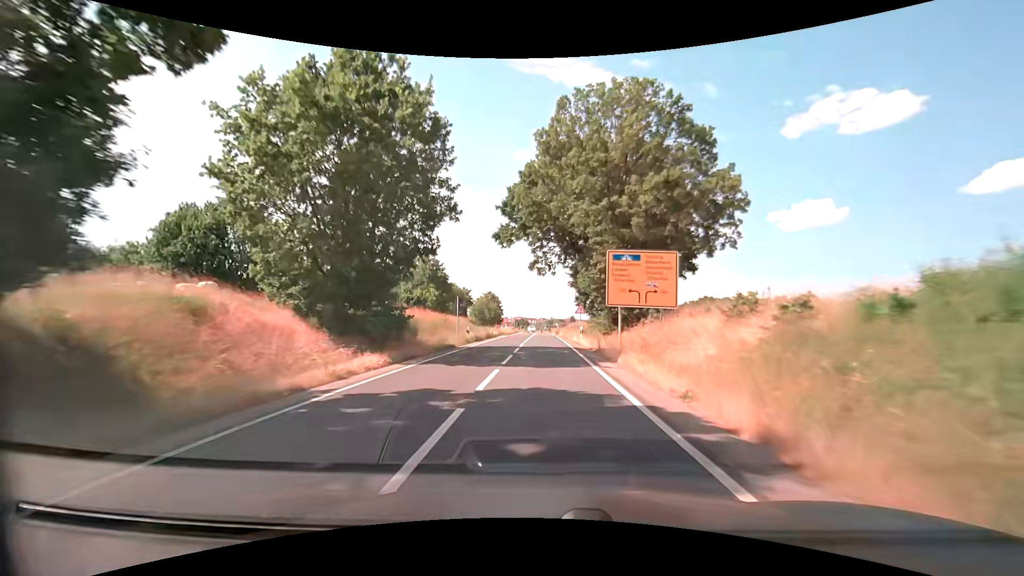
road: secondary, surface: asphalt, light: Day
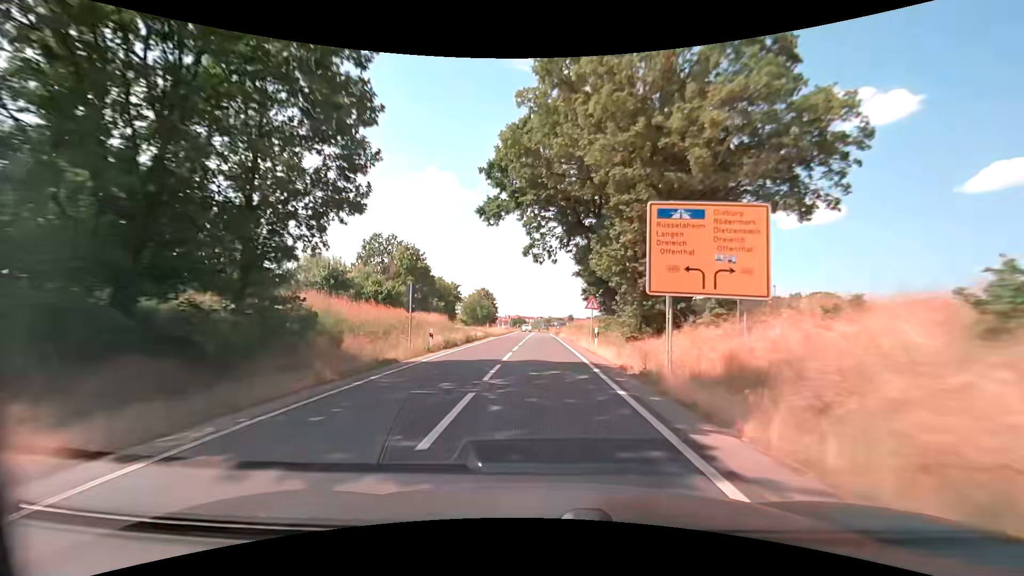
(0.0, +10.5) m; 0°
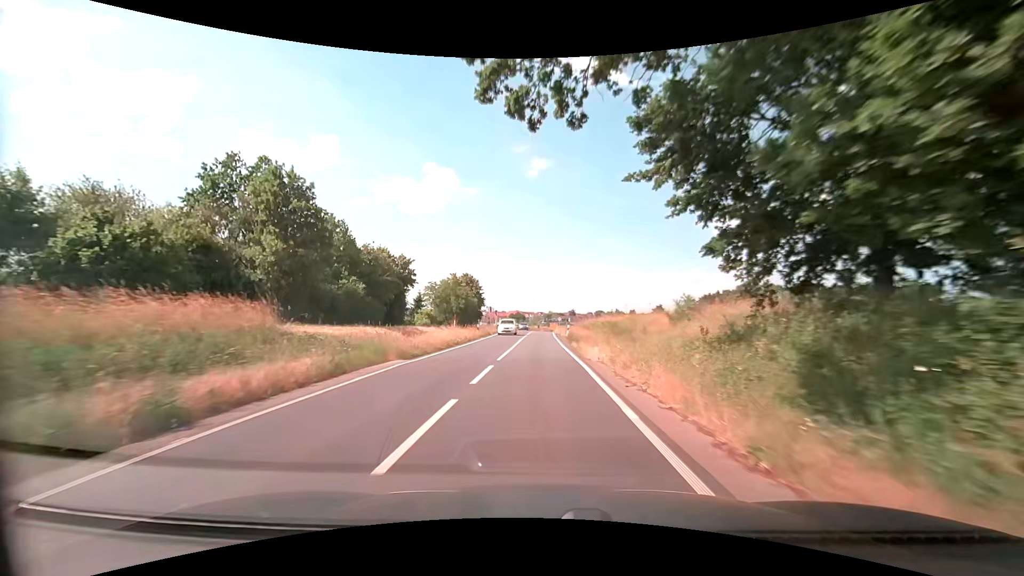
(+0.1, +30.9) m; 0°
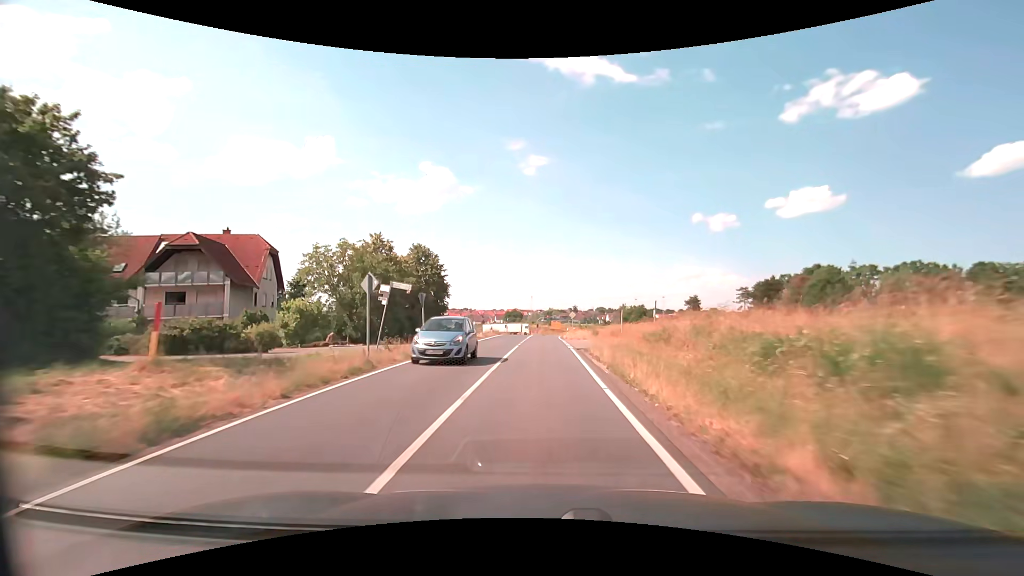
(-0.1, +40.4) m; 0°
(0, +10) (0, +20) (0, +30) (0, +40) (0, +50) (+1, +60) (+1, +70) (+2, +80) (+2, +90) (+3, +100) m
